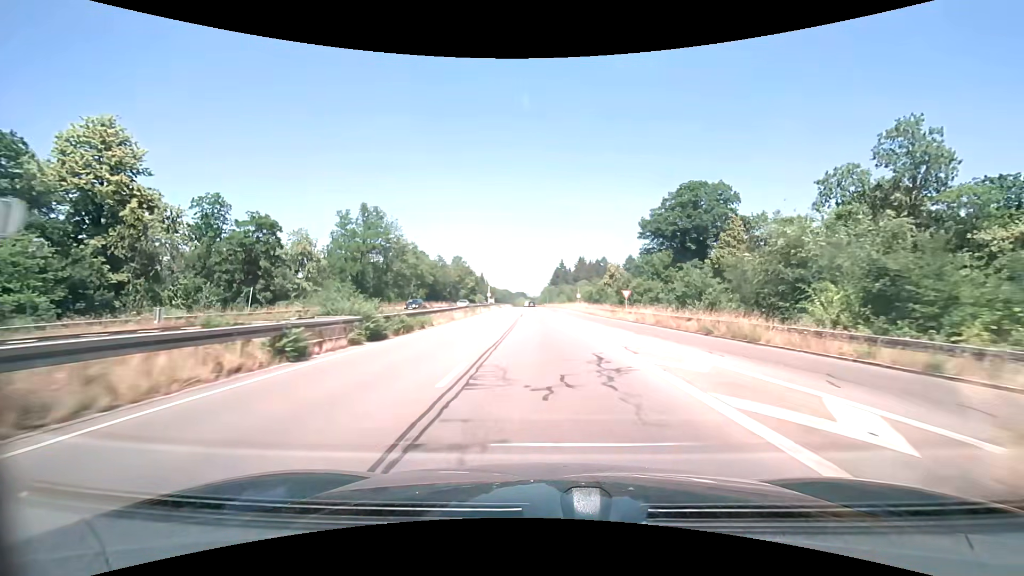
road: trunk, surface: asphalt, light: Day
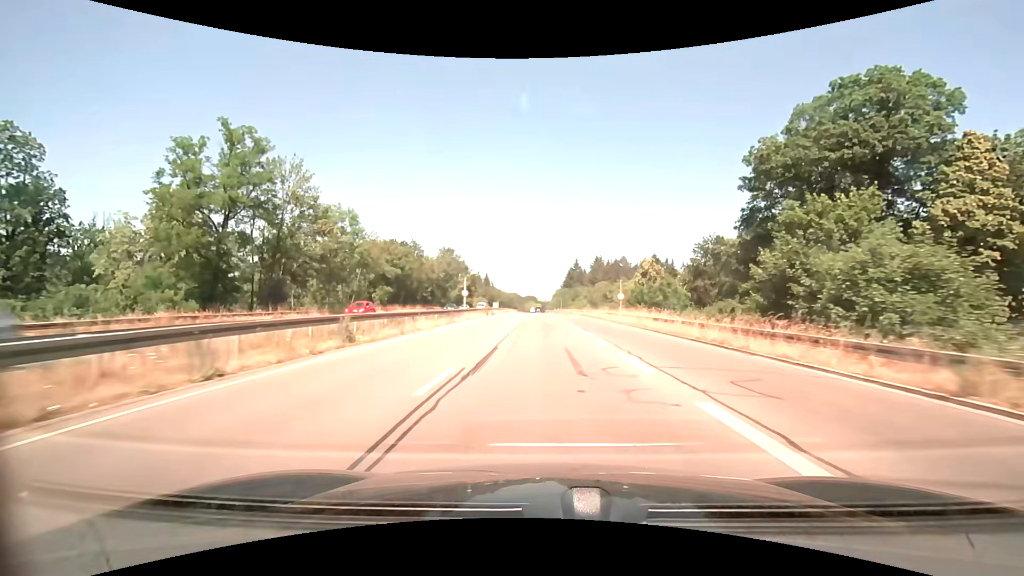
(-0.5, +36.8) m; -1°
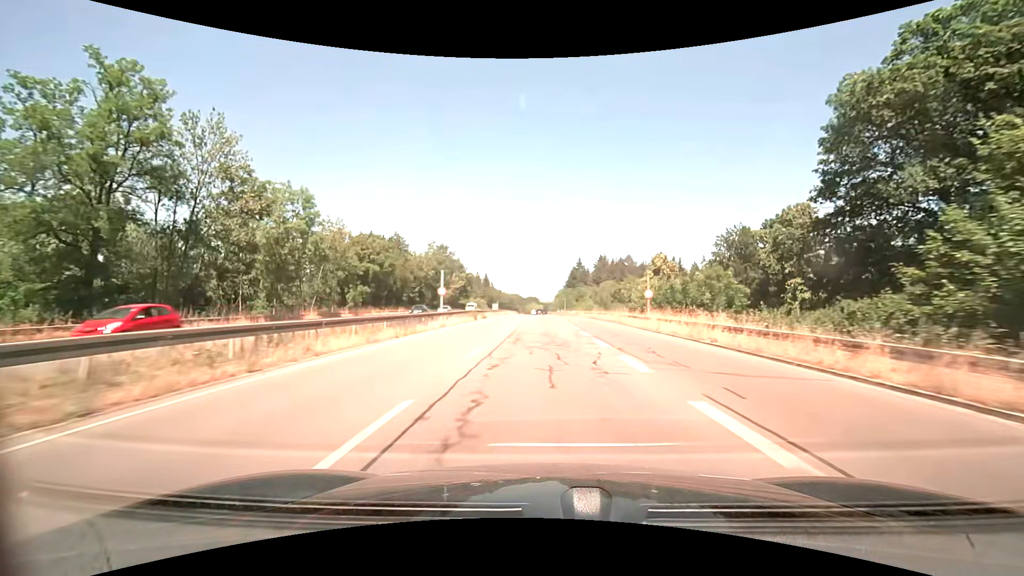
(0.0, +12.3) m; 0°
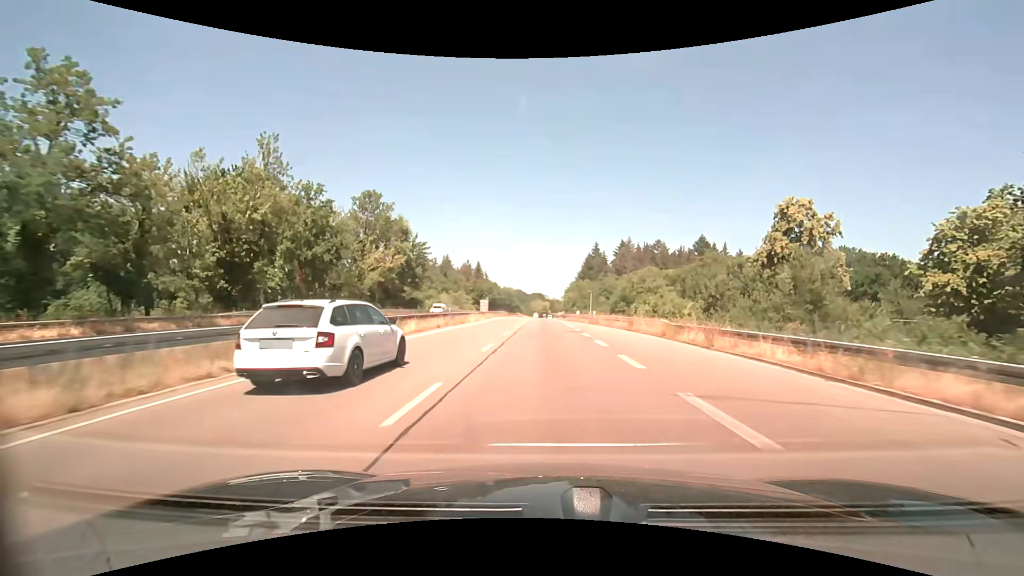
(-0.5, +61.3) m; -1°
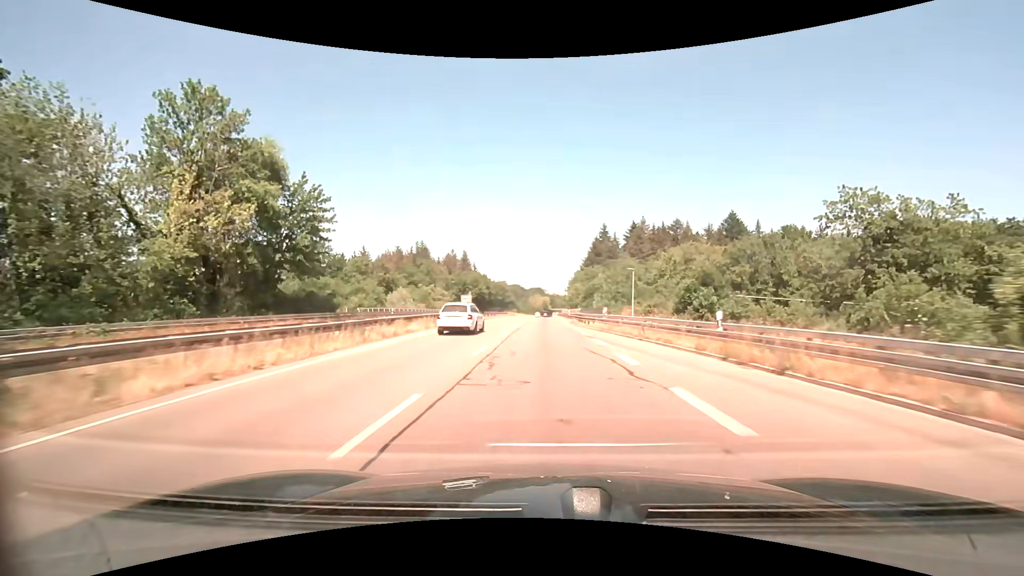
(0.0, +37.0) m; 0°
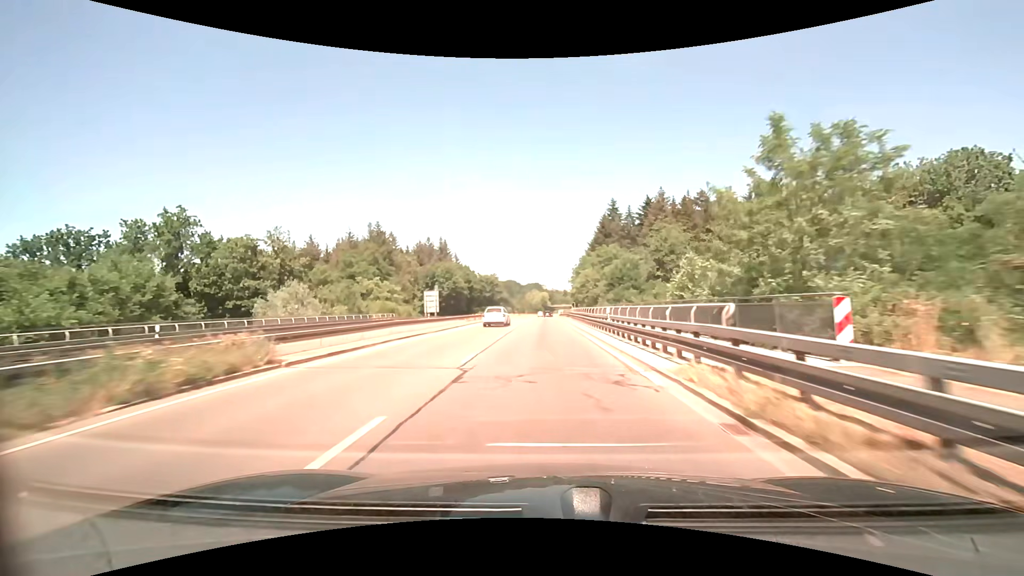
(+0.1, +37.2) m; 0°
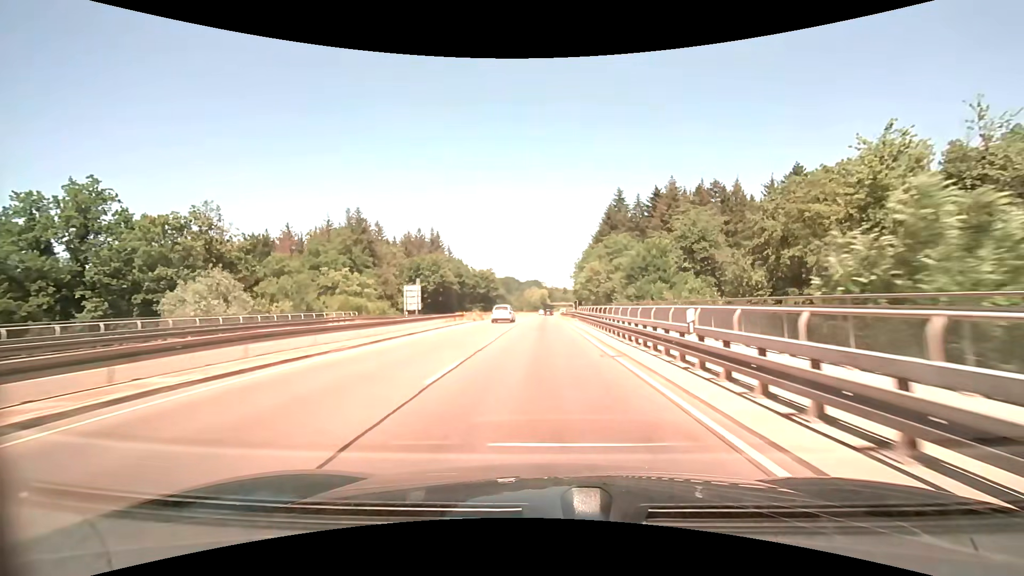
(0.0, +12.4) m; 0°
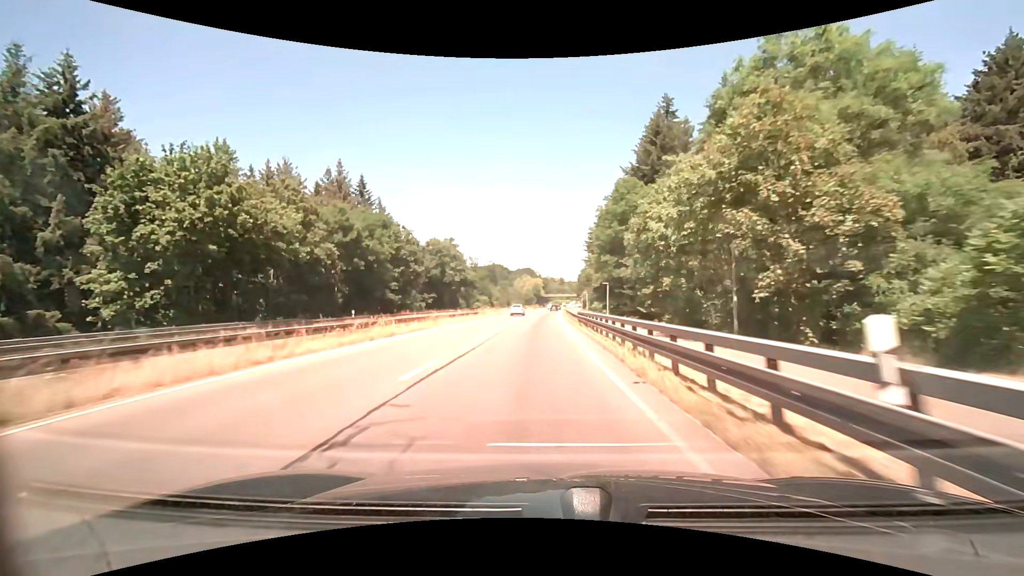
(+0.5, +62.2) m; +1°
(0, +10) (0, +20) (0, +30) (0, +40) (0, +50) (0, +60) (0, +70) (+1, +80) (+1, +90) (+1, +100) m
